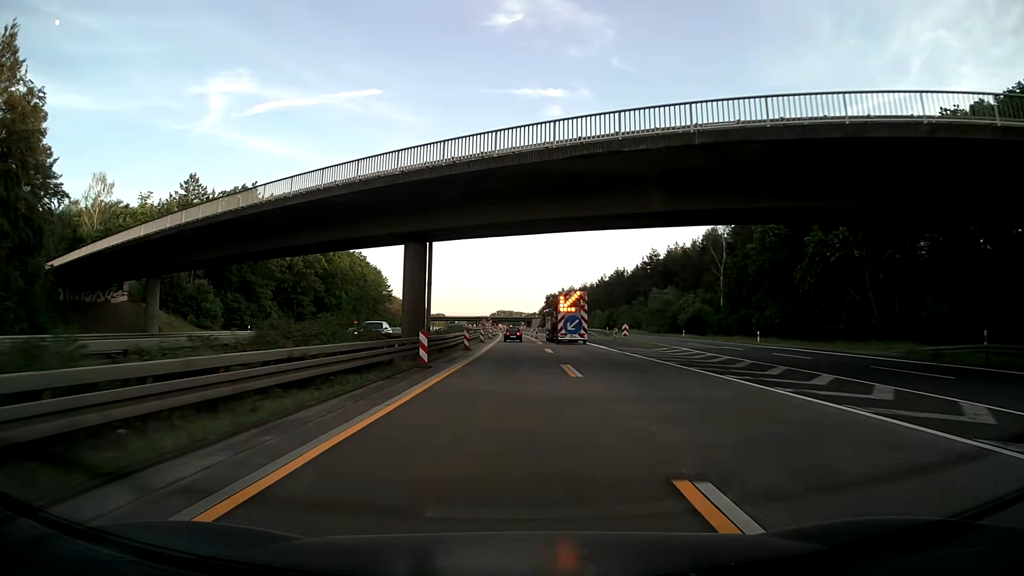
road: motorway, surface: asphalt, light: Day
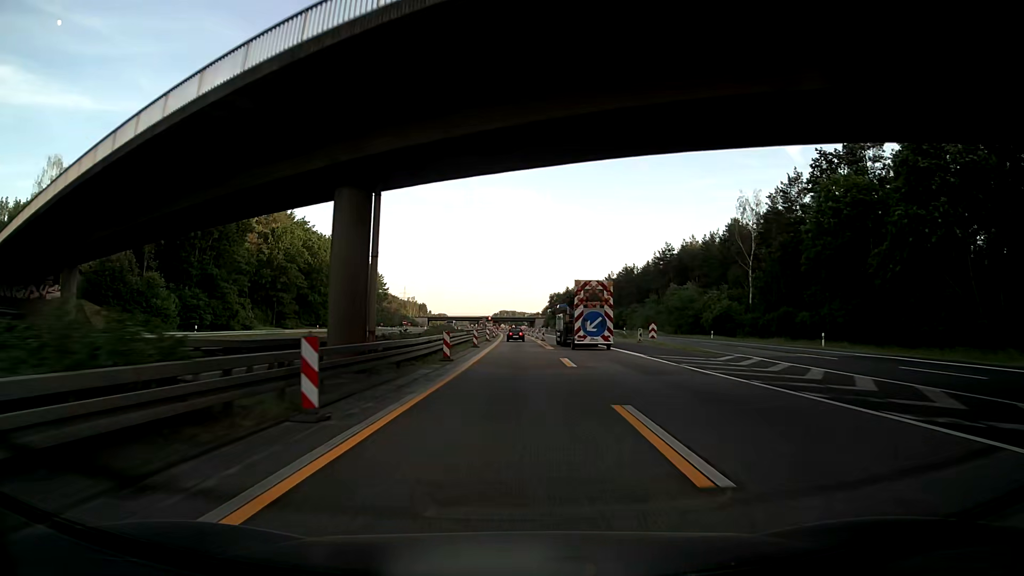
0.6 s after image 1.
(-0.1, +12.5) m; 0°
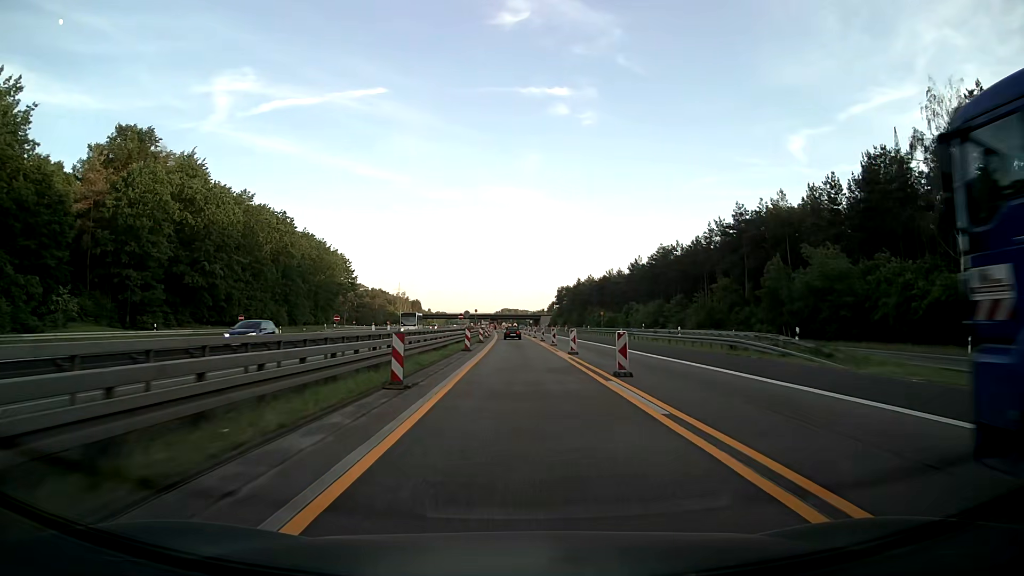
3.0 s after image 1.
(-0.2, +49.2) m; 0°
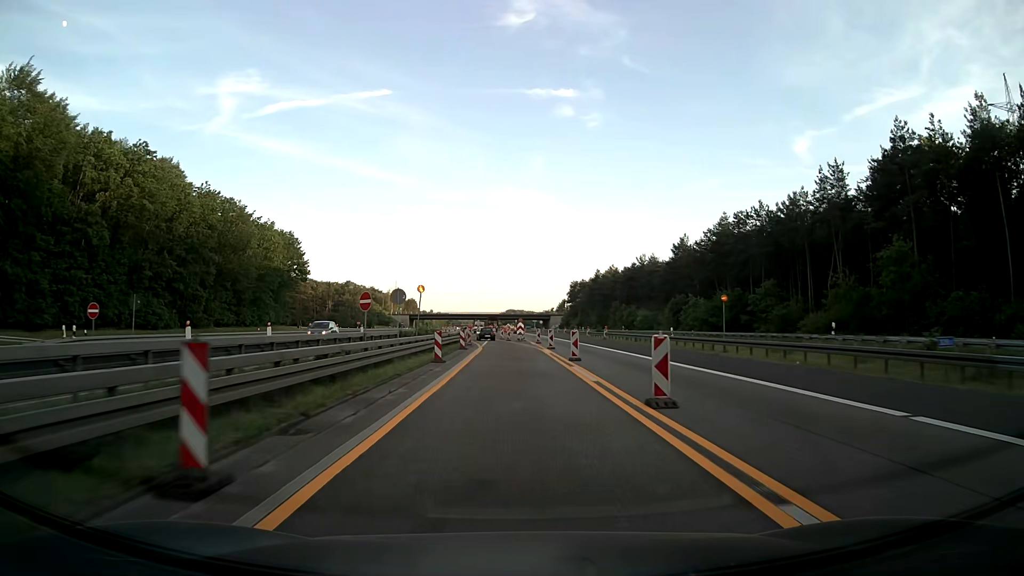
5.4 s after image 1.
(-0.1, +47.8) m; 0°
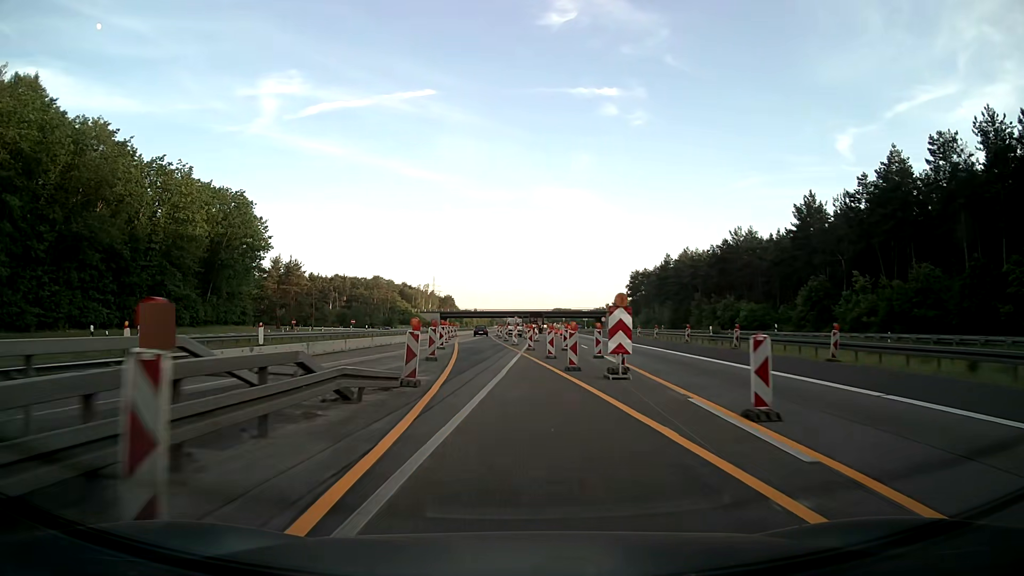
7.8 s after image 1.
(-1.0, +46.3) m; -4°
(0, +10) (-1, +20) (-1, +30) (-2, +40) (-3, +50) (-3, +60) (-4, +70) (-4, +80) (-5, +90) (-5, +100) m
